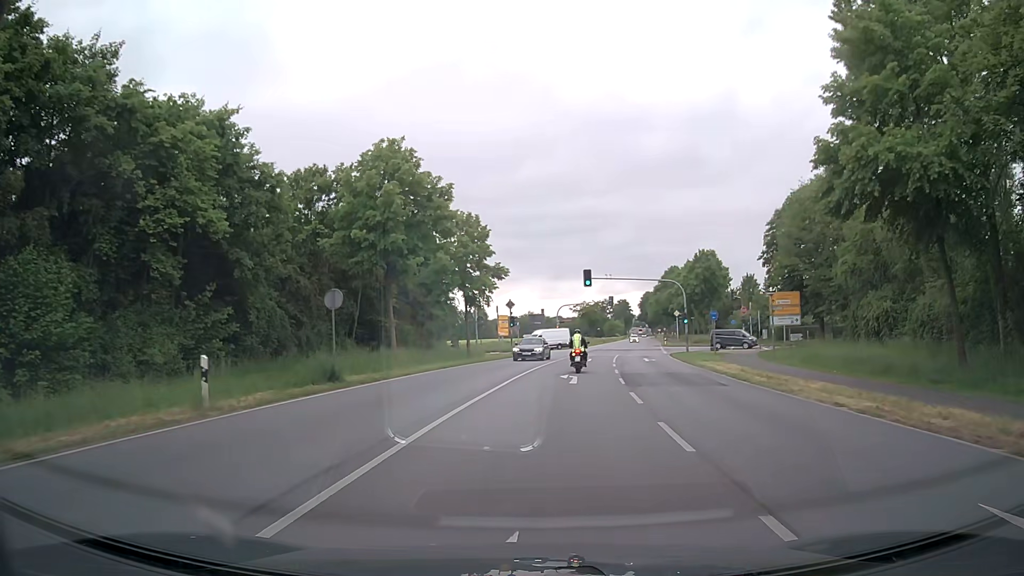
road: primary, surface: asphalt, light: Day
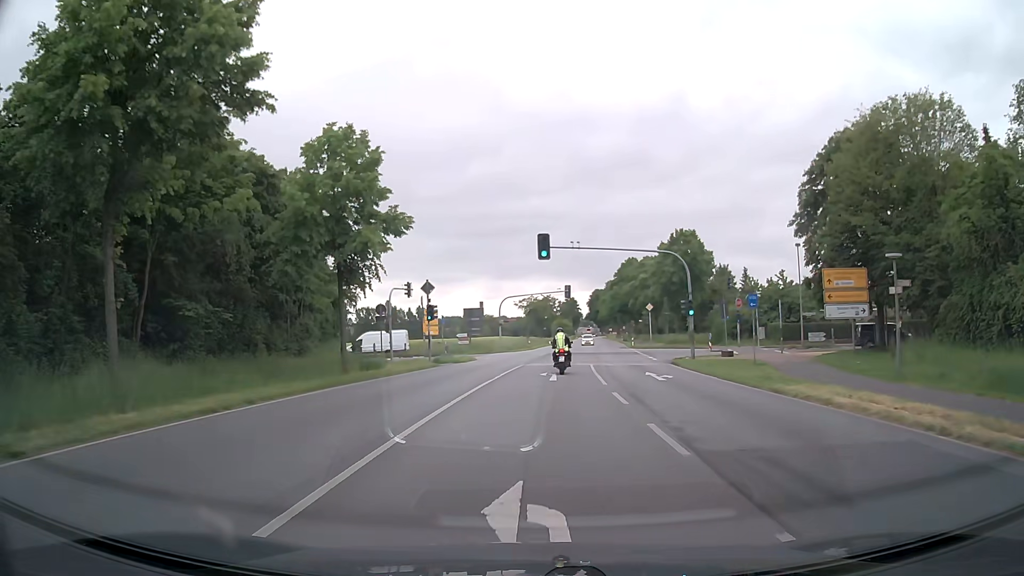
(+1.1, +18.6) m; +5°
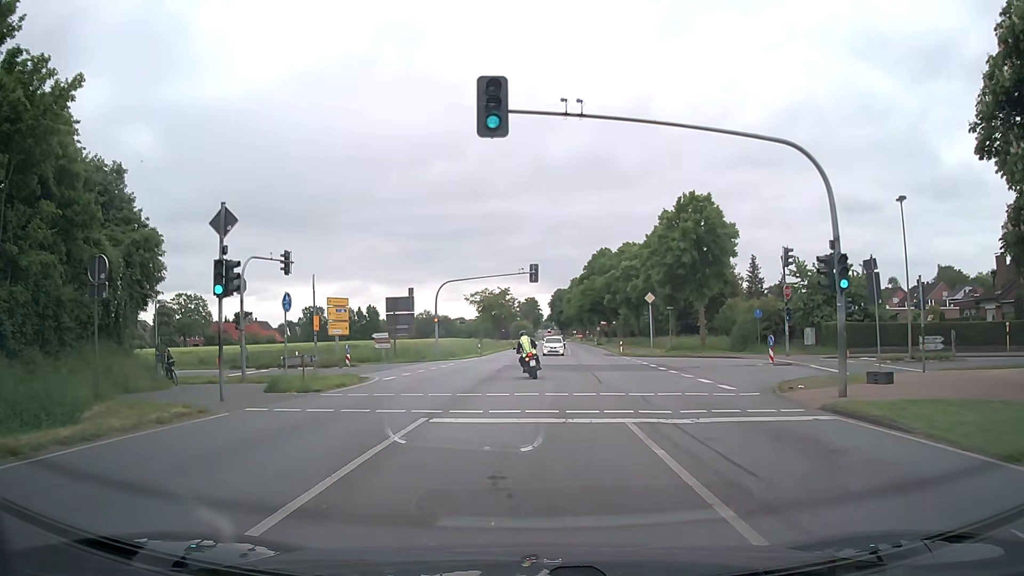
(+0.7, +22.2) m; +4°
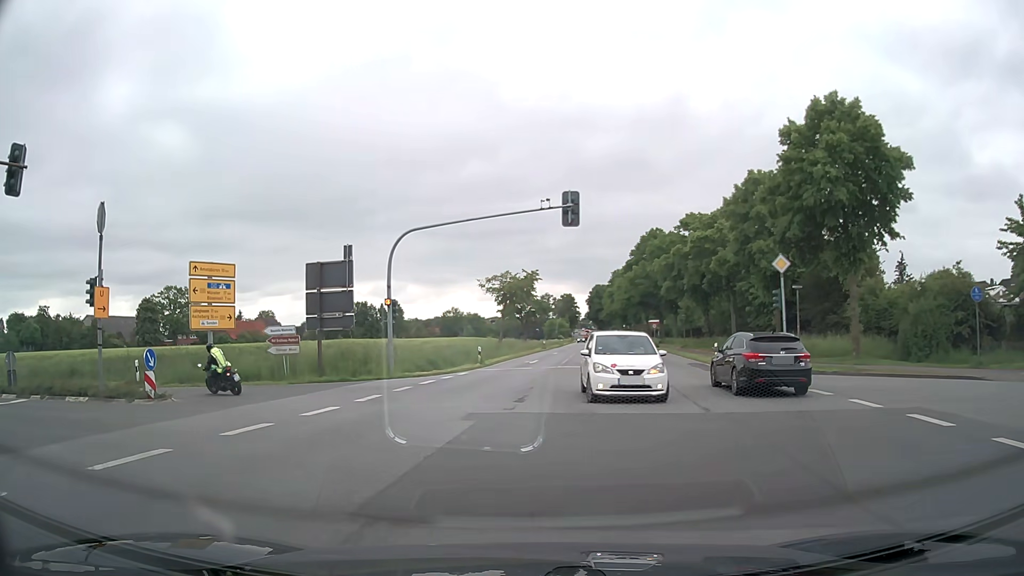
(+0.3, +24.1) m; -3°
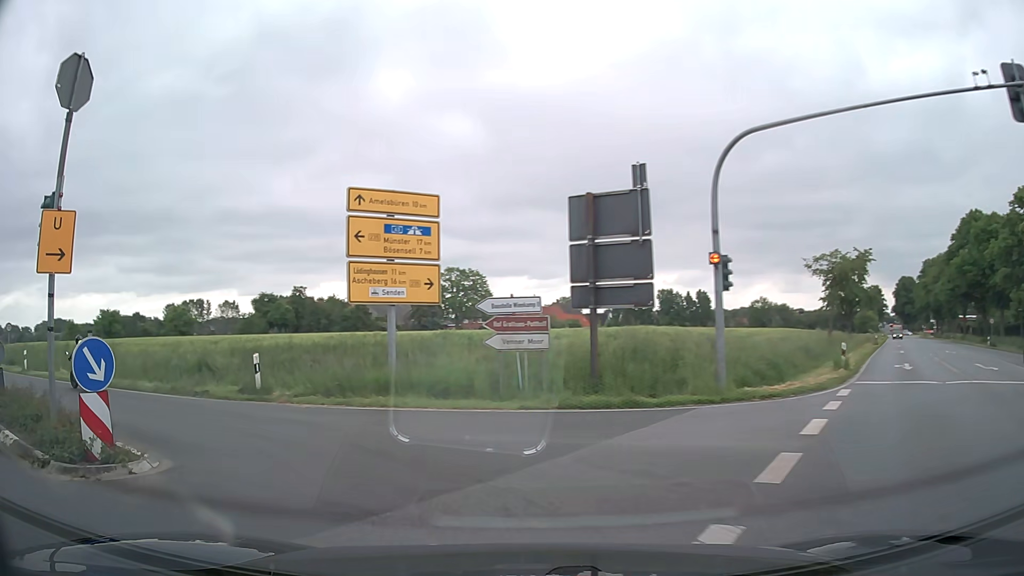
(-2.2, +12.3) m; -25°
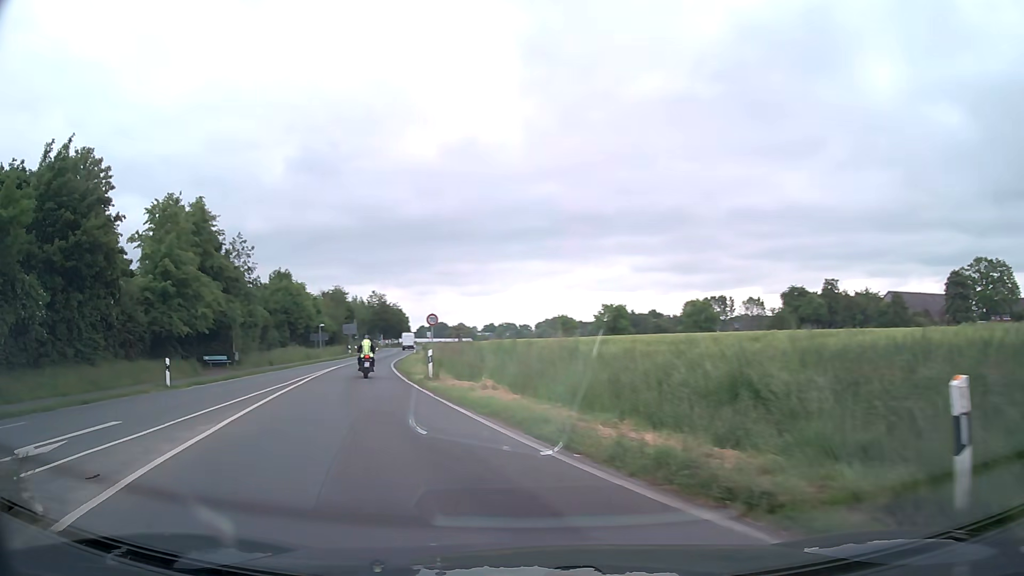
(-4.6, +11.4) m; -44°
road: secondary
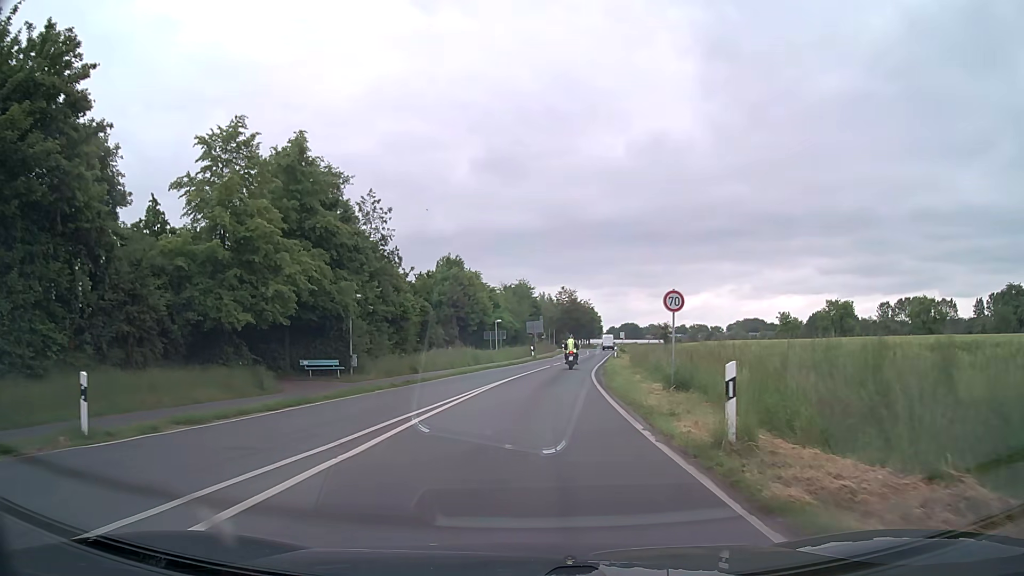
(-3.3, +15.1) m; -17°
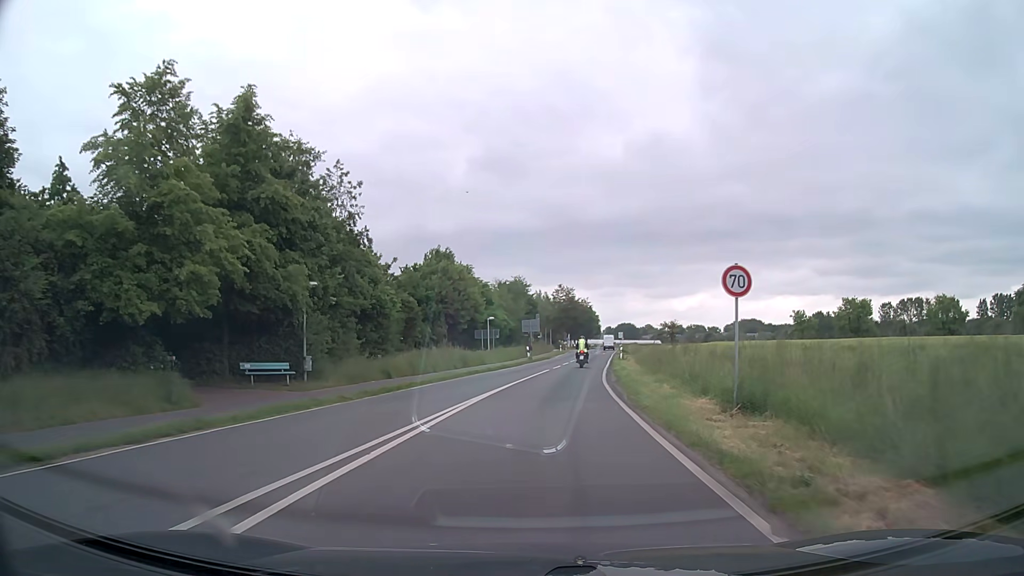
(+0.1, +6.2) m; +1°
